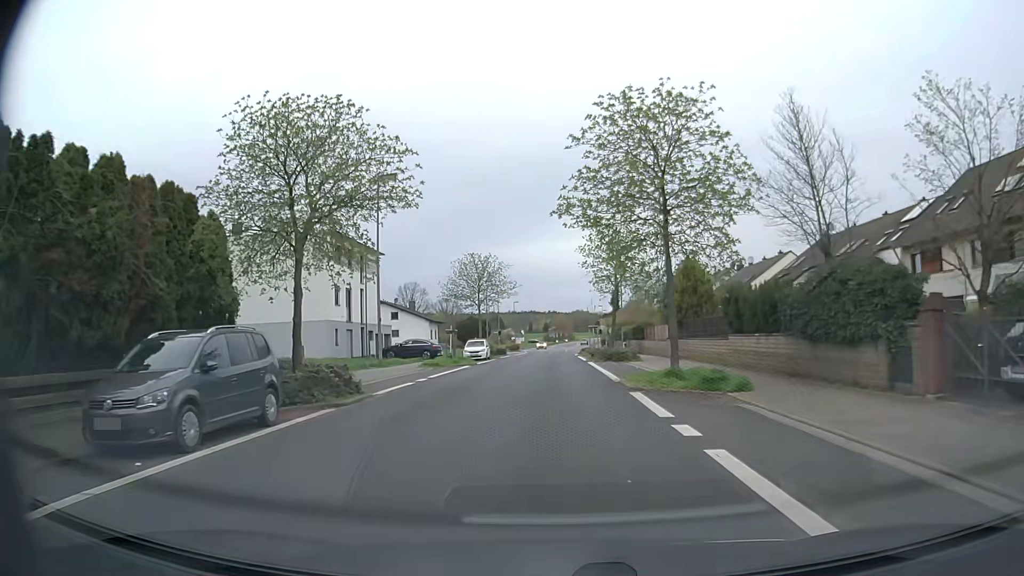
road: unclassified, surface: asphalt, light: Day
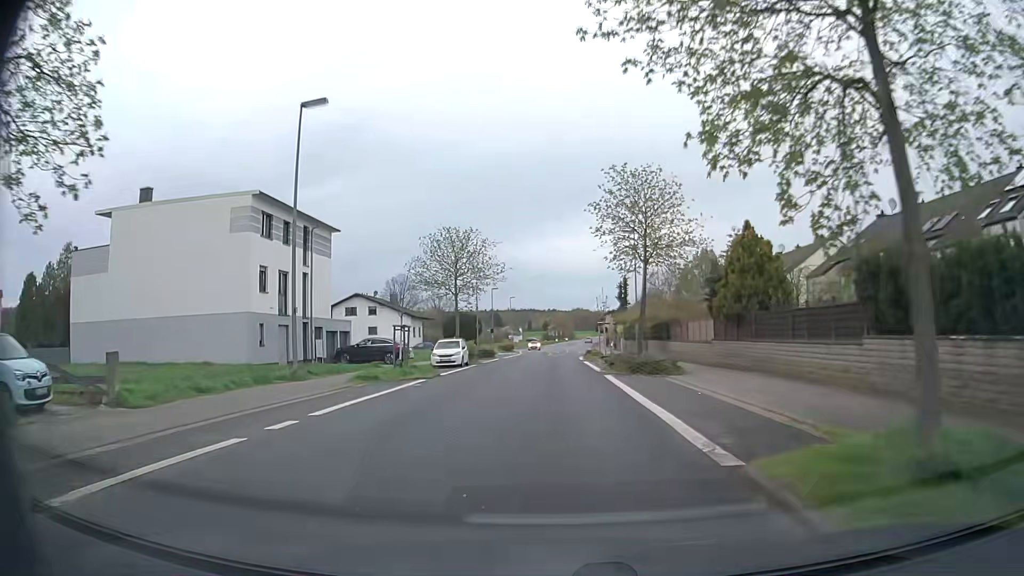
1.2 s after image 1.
(+0.1, +12.1) m; 0°
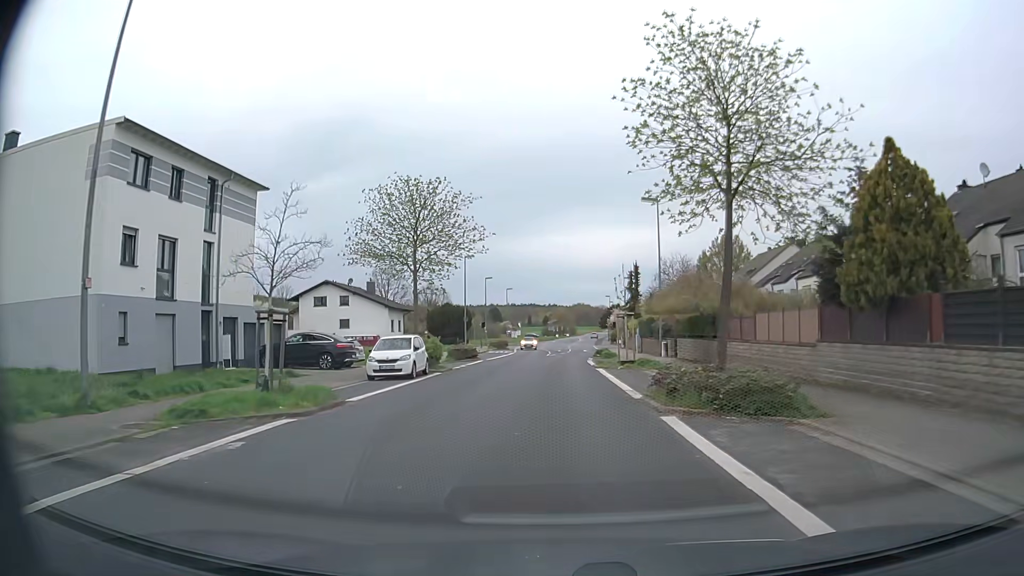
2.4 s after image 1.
(0.0, +12.1) m; 0°
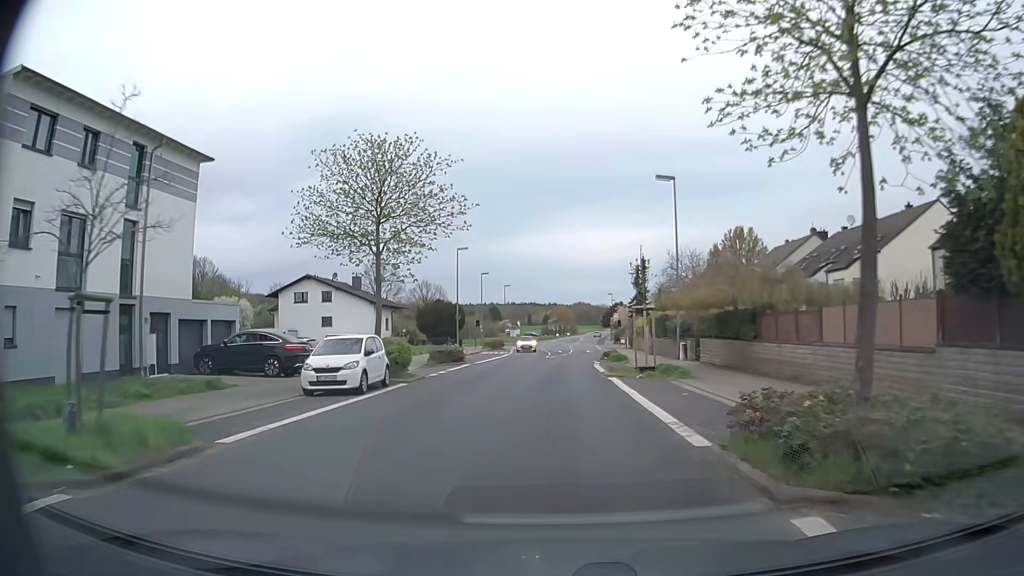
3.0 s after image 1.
(0.0, +6.1) m; 0°
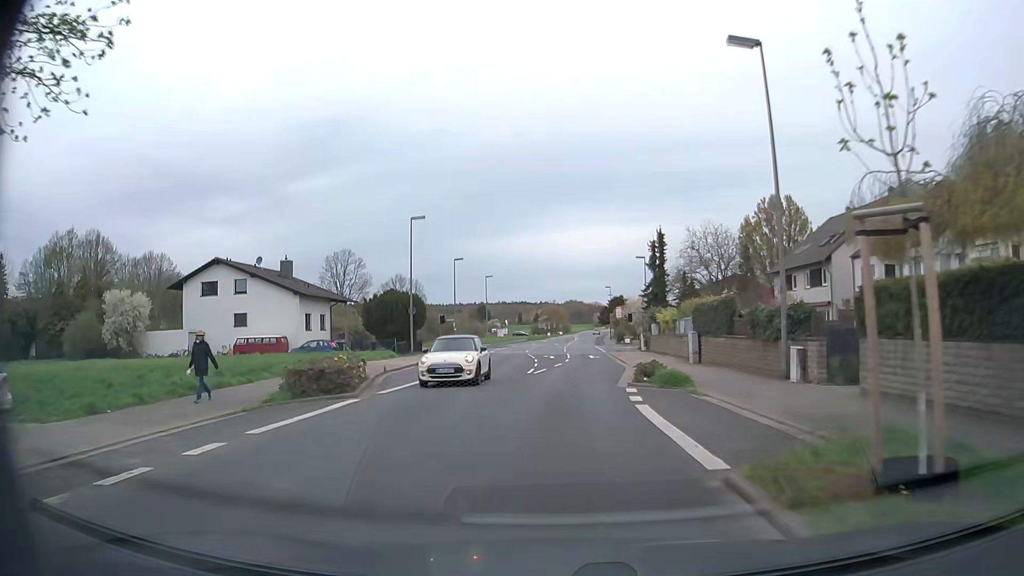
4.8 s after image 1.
(+0.1, +18.5) m; +1°
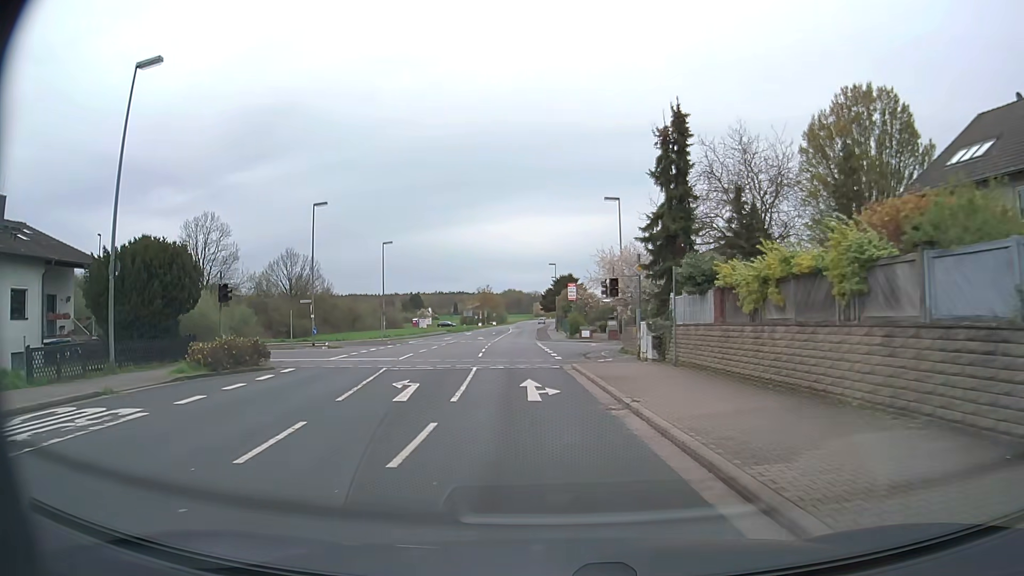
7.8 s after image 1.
(+1.2, +30.4) m; +5°
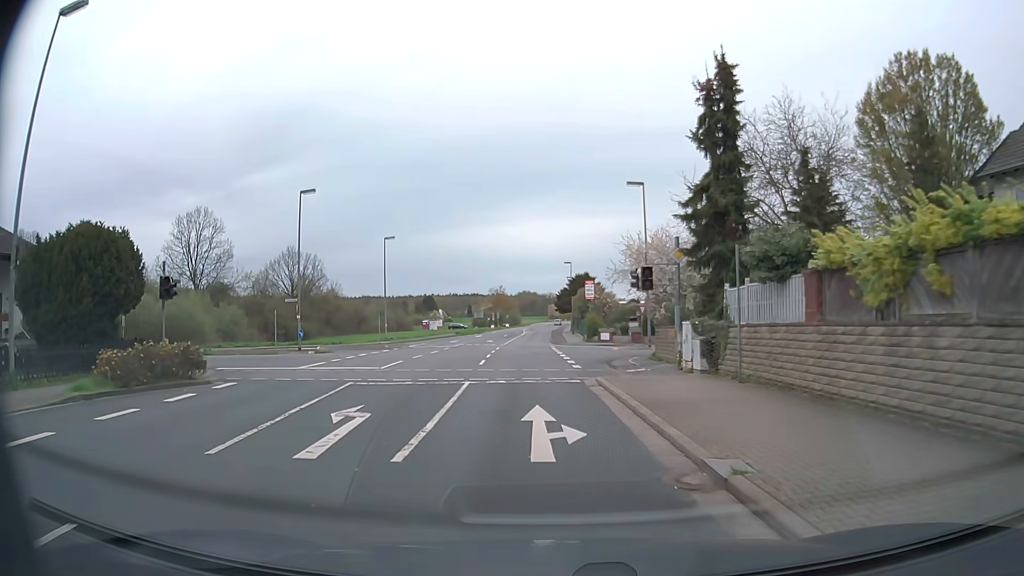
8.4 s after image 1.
(-0.1, +5.5) m; -1°
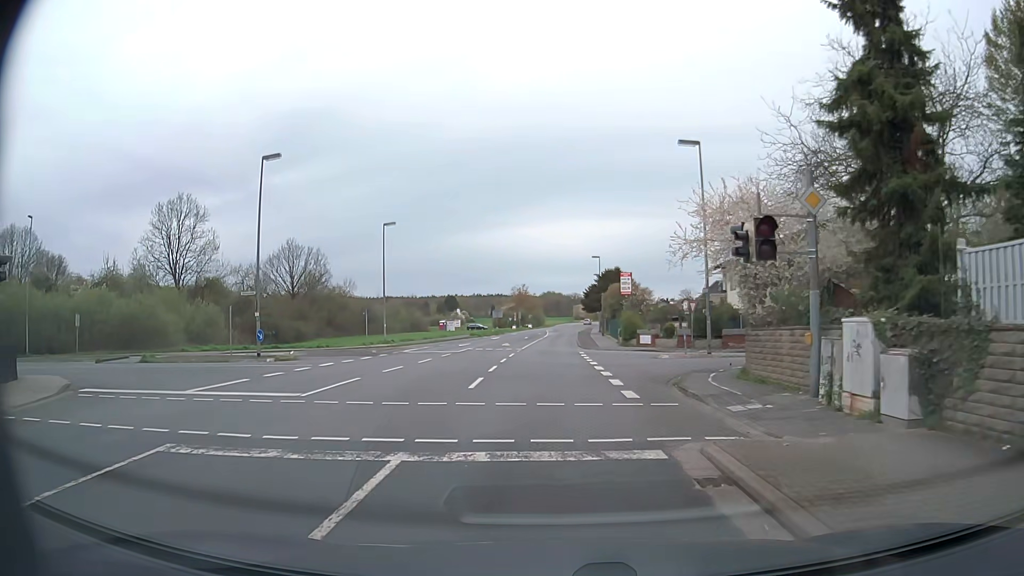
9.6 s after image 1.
(-0.3, +9.8) m; -3°
(0, +10) (+1, +20) (+6, +28) (+16, +31) (+26, +31) (+36, +31) (+46, +31) (+56, +31) (+66, +31) (+76, +29) m
